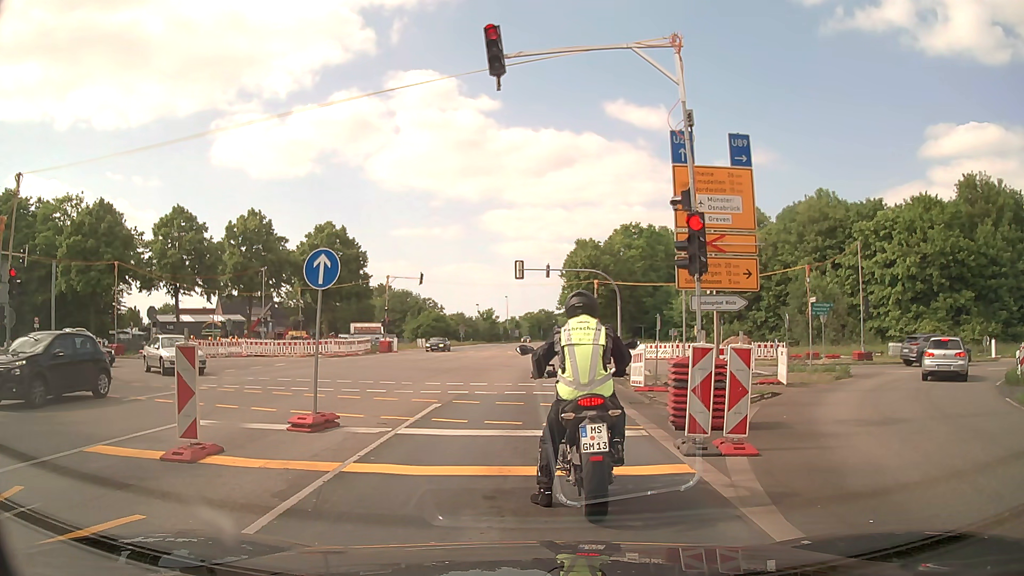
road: primary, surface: asphalt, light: Day
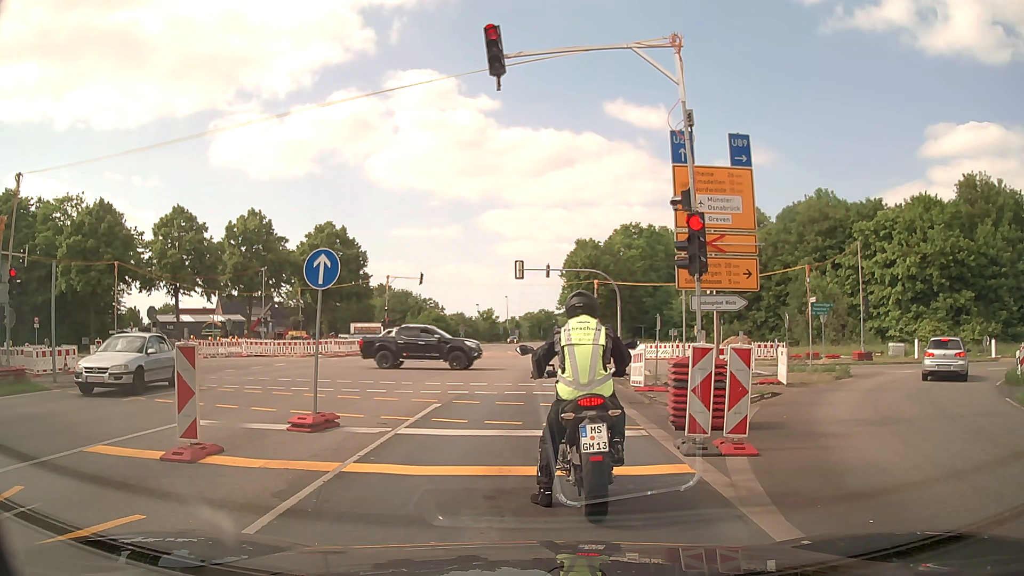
(0.0, 0.0) m; 0°
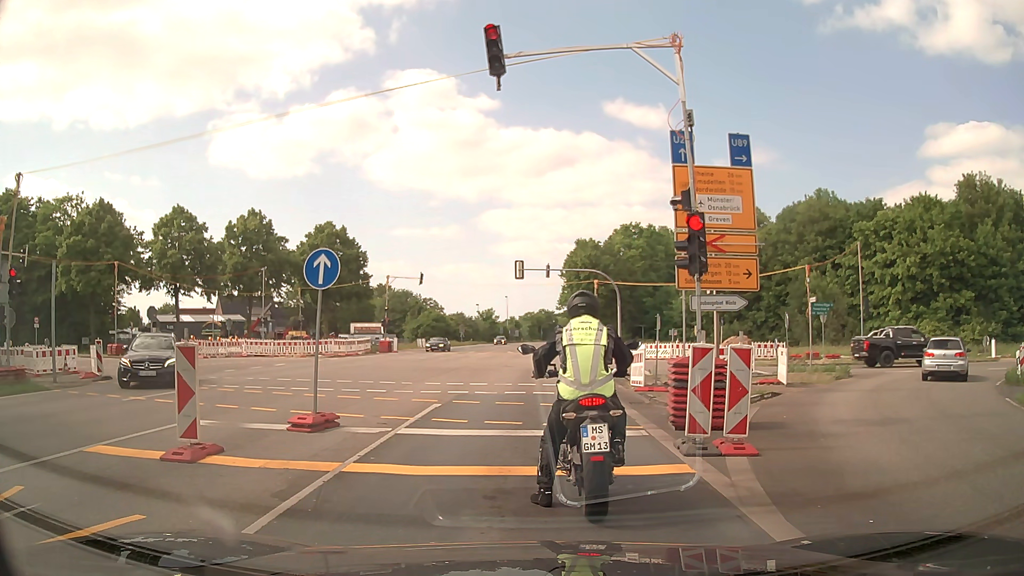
(0.0, 0.0) m; 0°
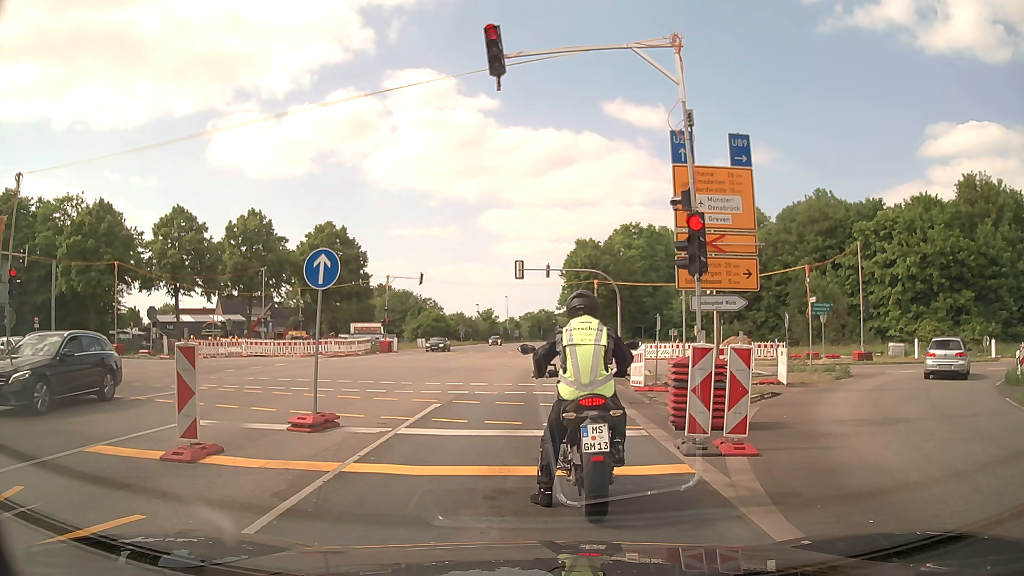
(0.0, 0.0) m; 0°
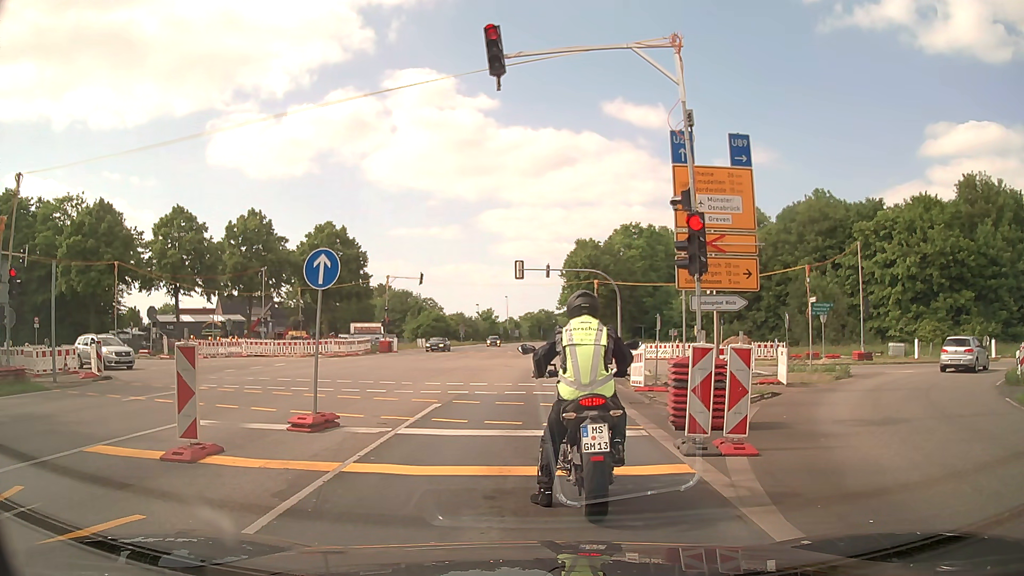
(0.0, 0.0) m; 0°
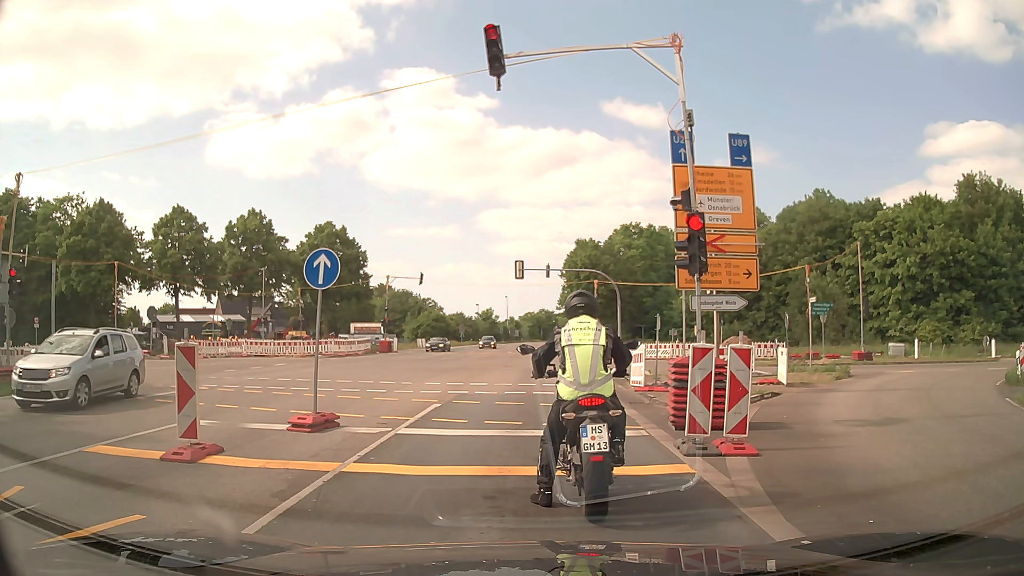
(0.0, 0.0) m; 0°
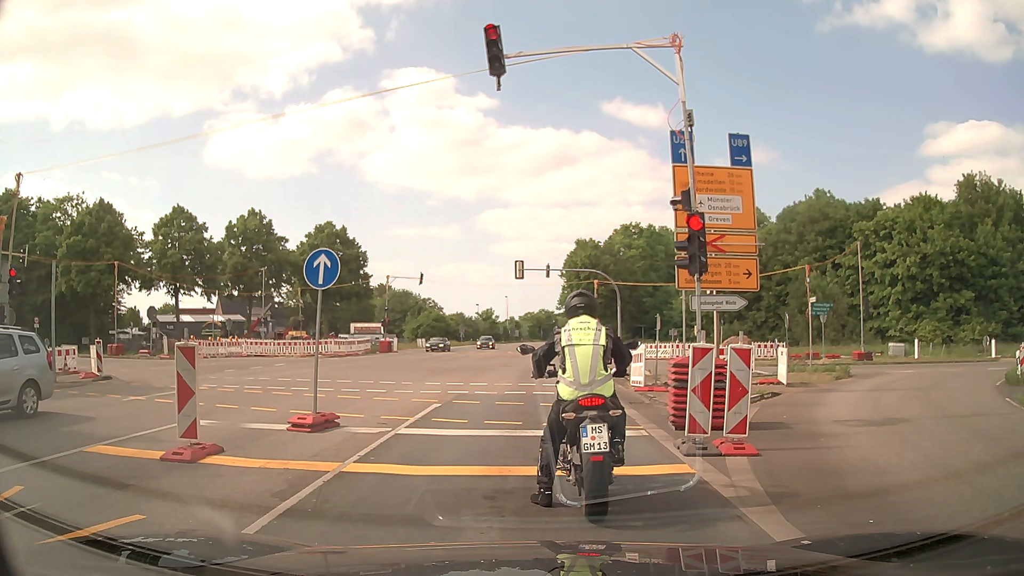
(0.0, 0.0) m; 0°
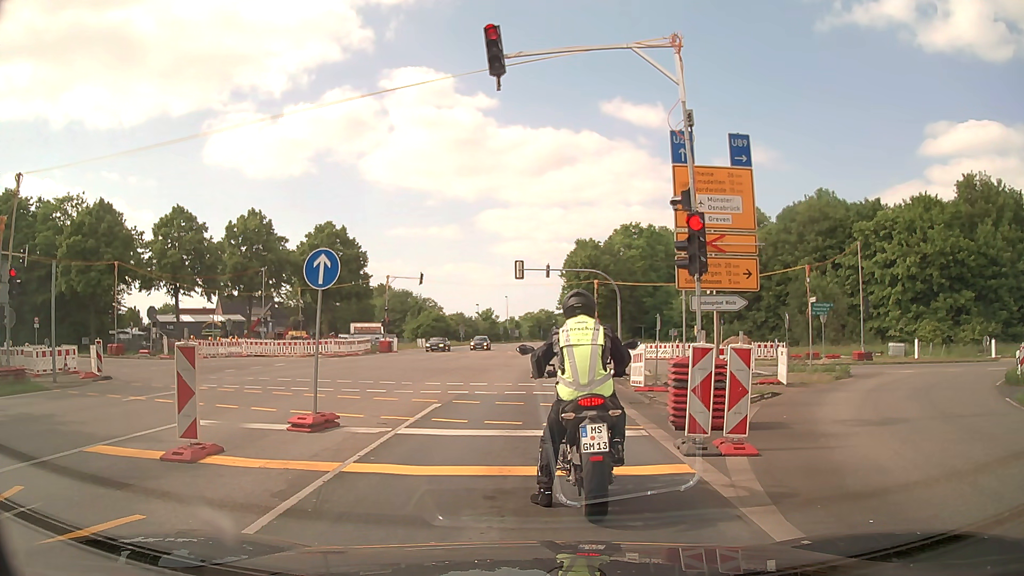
(0.0, 0.0) m; 0°
